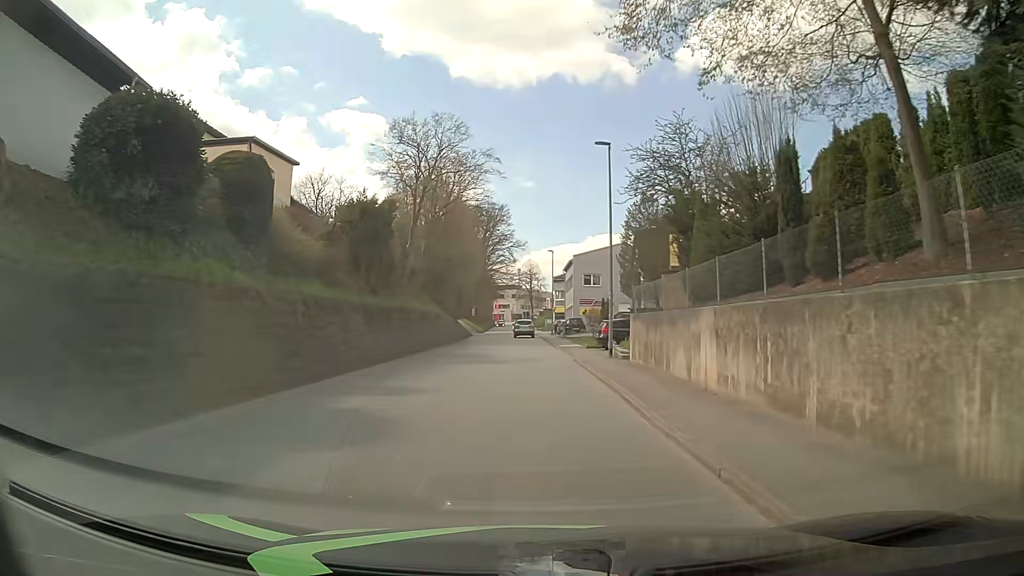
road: tertiary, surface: asphalt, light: Day
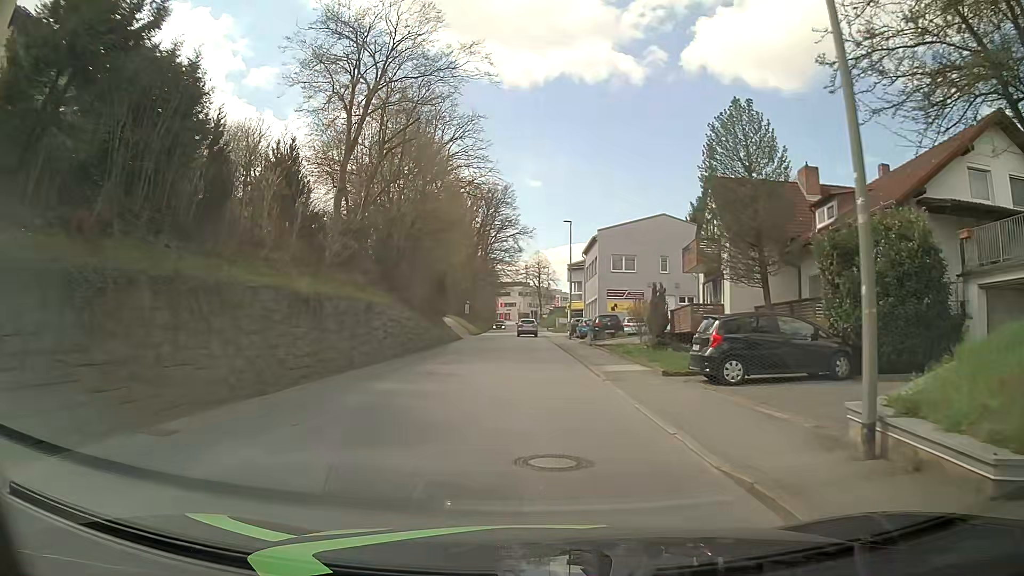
(-0.1, +19.1) m; 0°
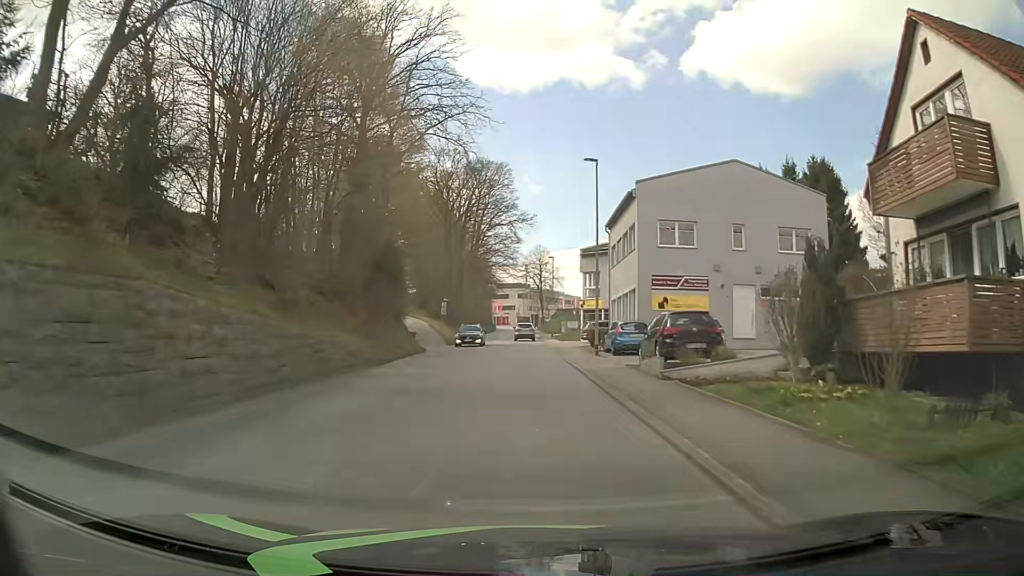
(-0.2, +19.1) m; -1°
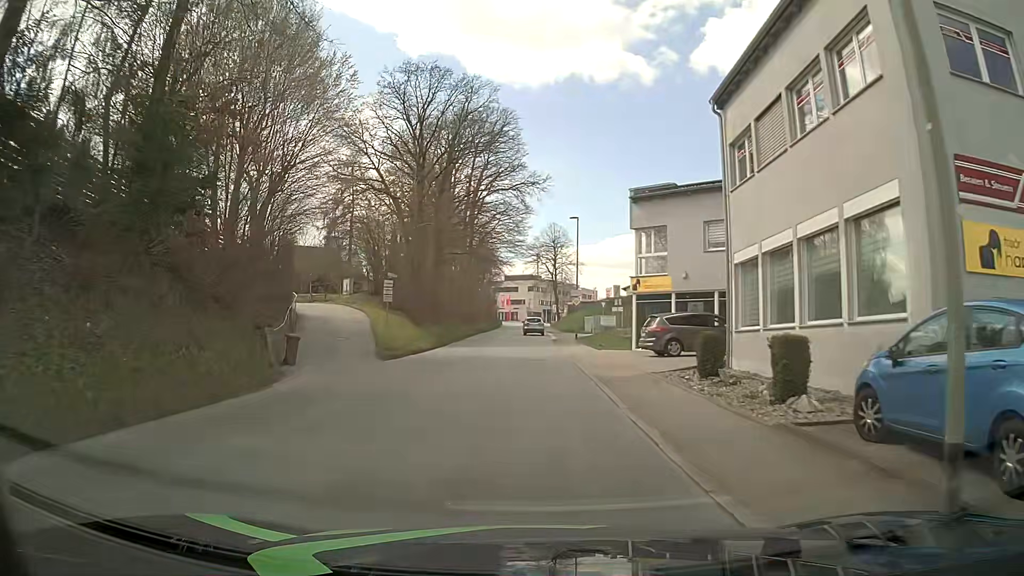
(+0.1, +23.9) m; -1°
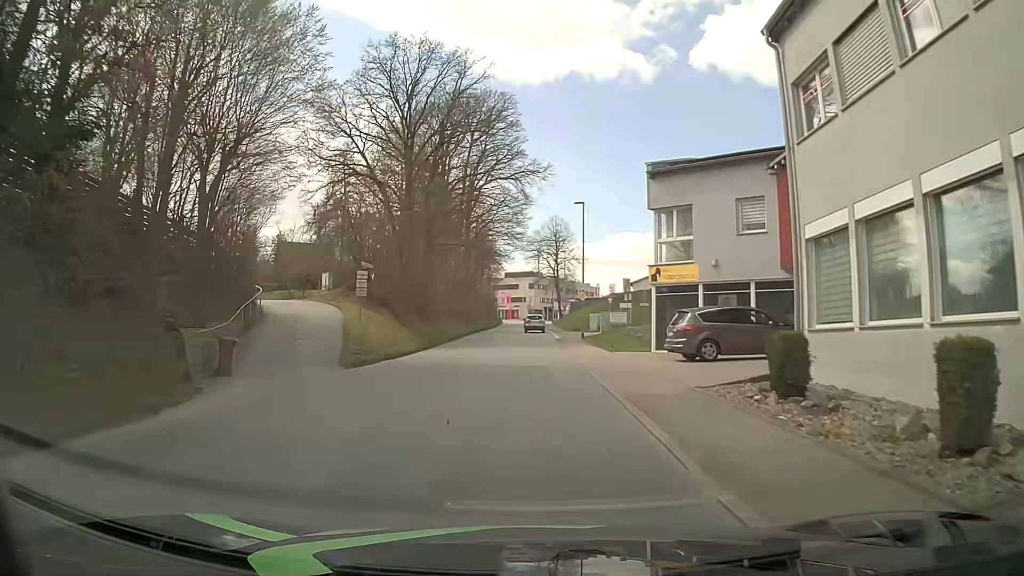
(0.0, +4.8) m; 0°
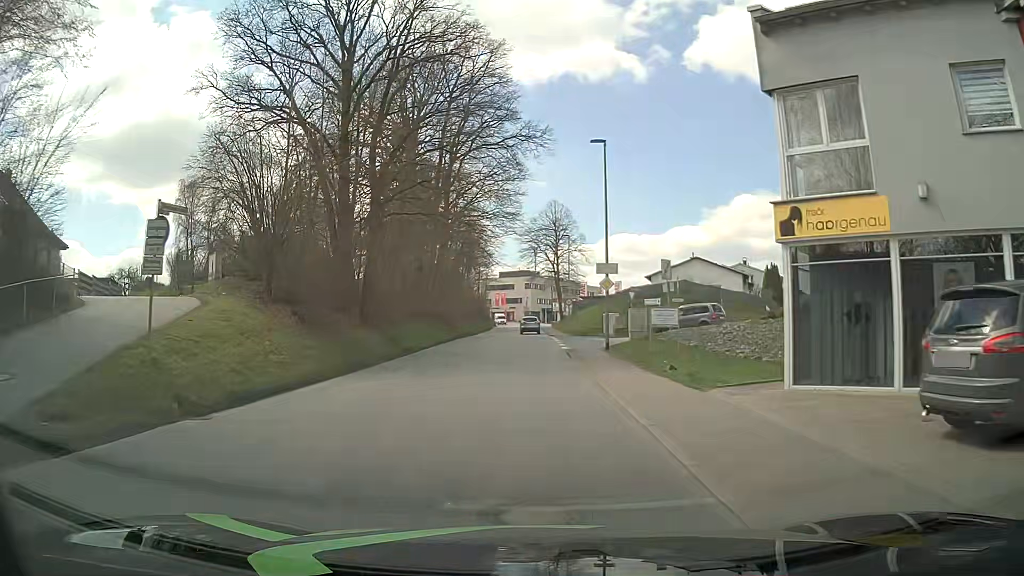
(0.0, +14.4) m; -1°
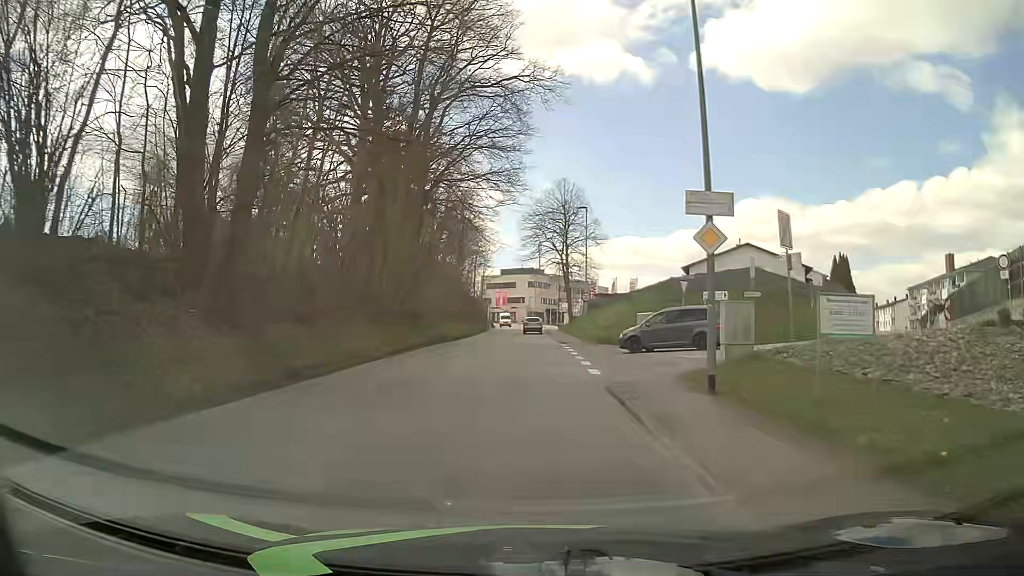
(+0.2, +14.4) m; +1°
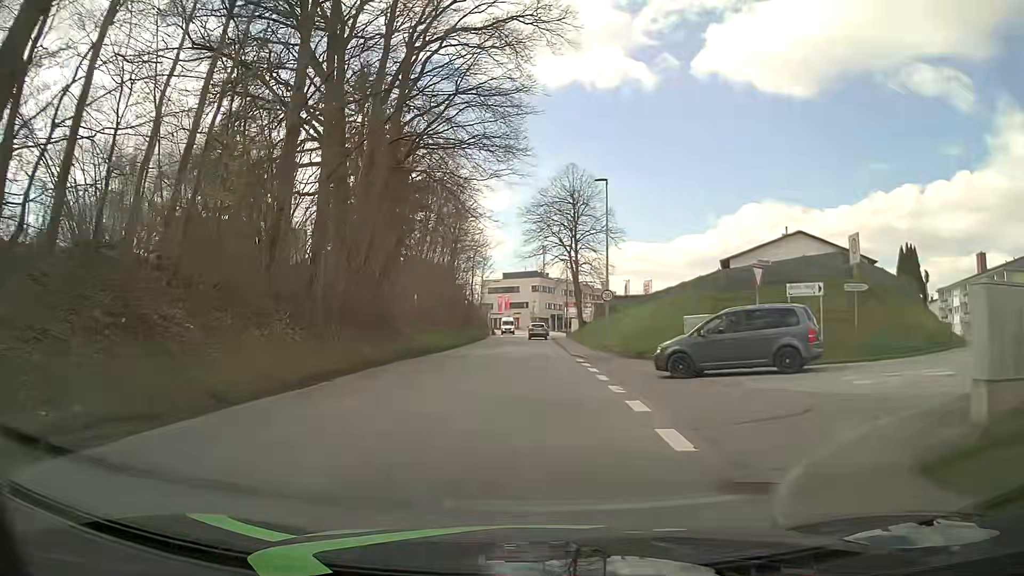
(0.0, +9.5) m; -1°
